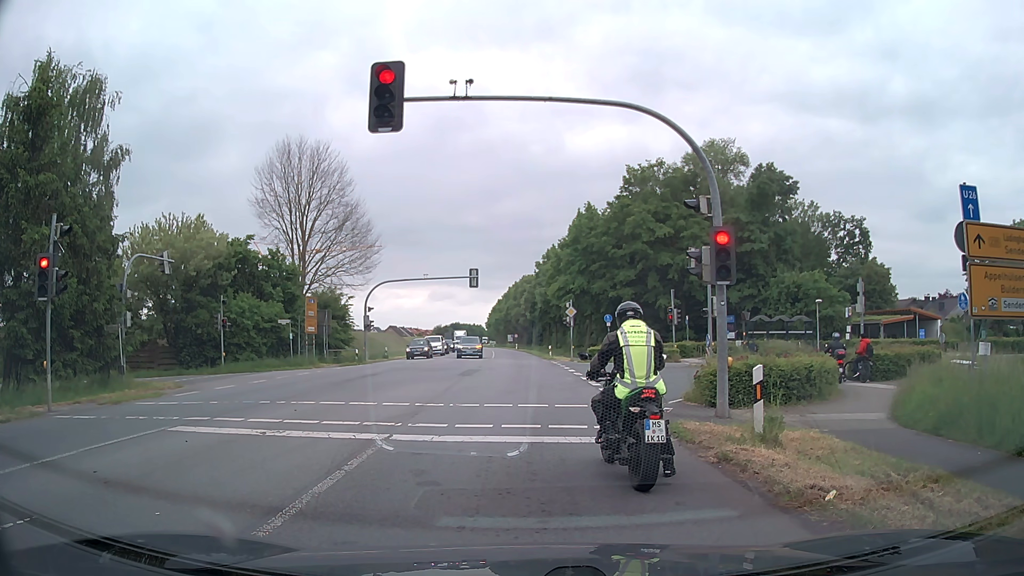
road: primary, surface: asphalt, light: Day
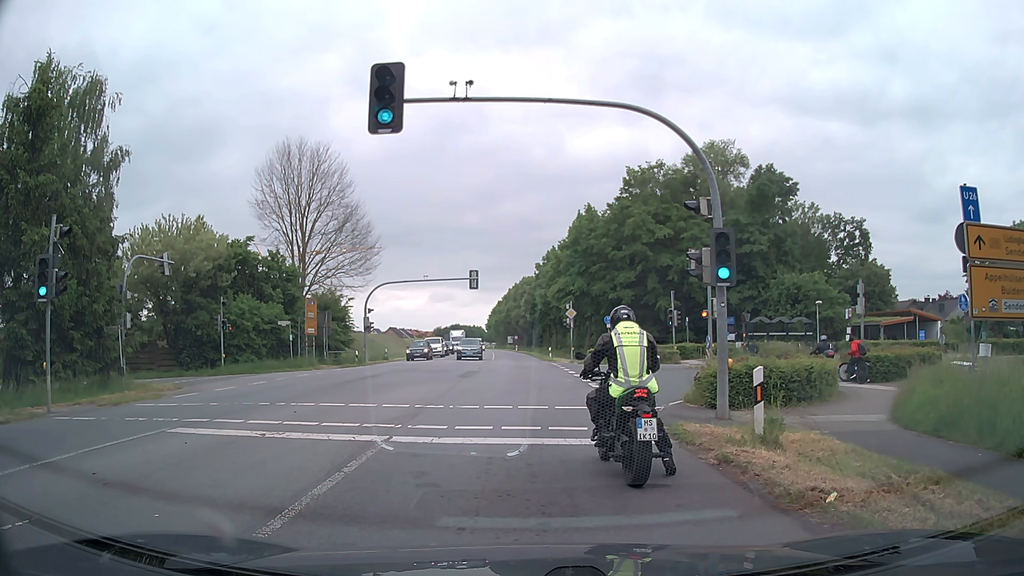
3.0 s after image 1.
(0.0, 0.0) m; 0°
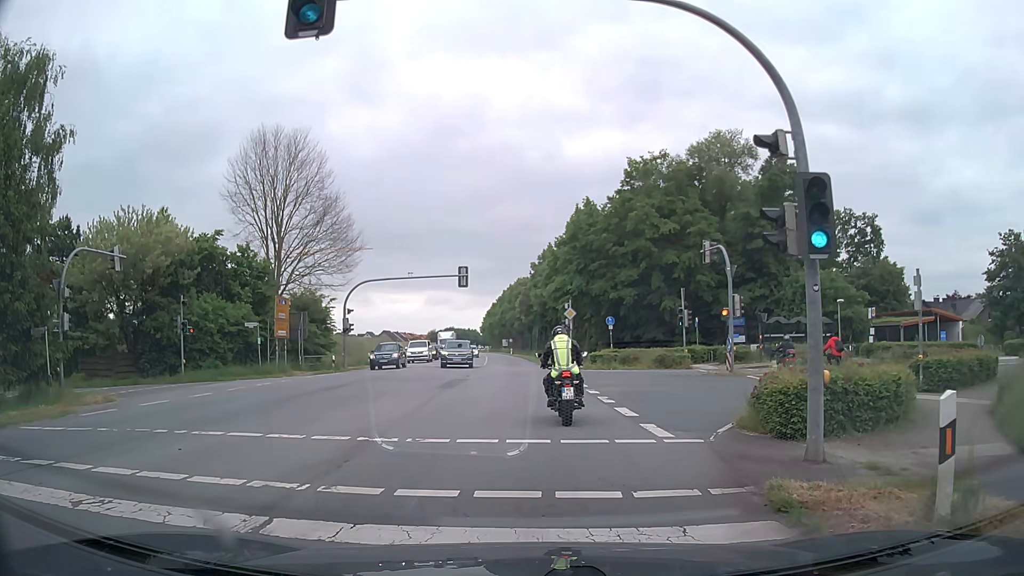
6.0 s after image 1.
(0.0, +4.7) m; 0°
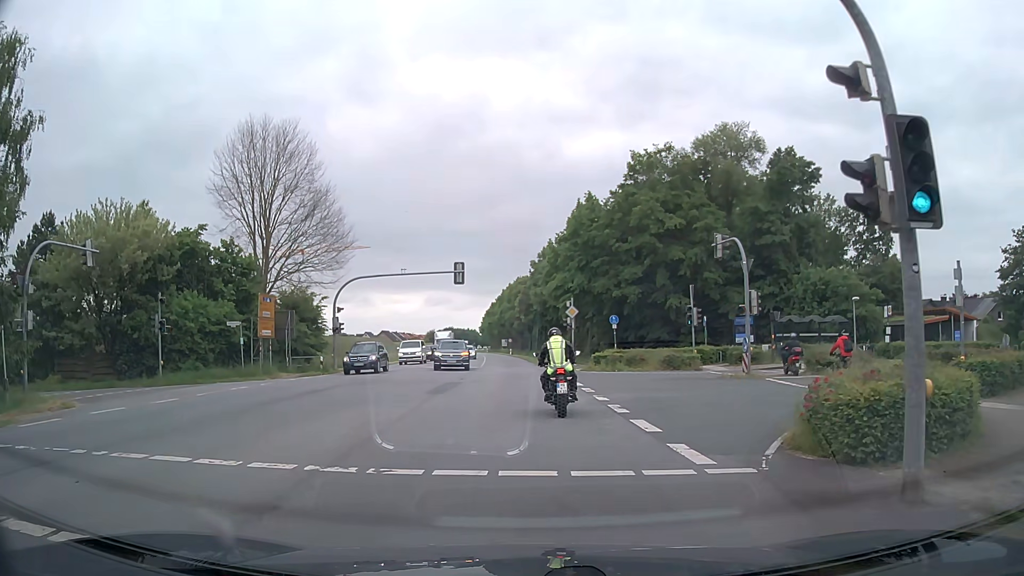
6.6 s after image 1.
(0.0, +2.5) m; 0°
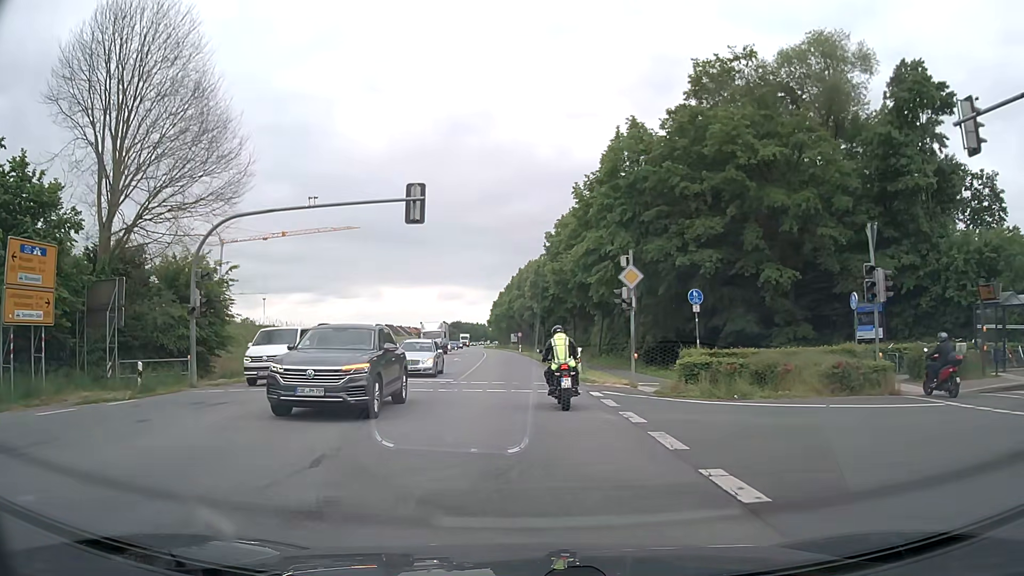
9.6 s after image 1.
(+0.1, +20.5) m; 0°
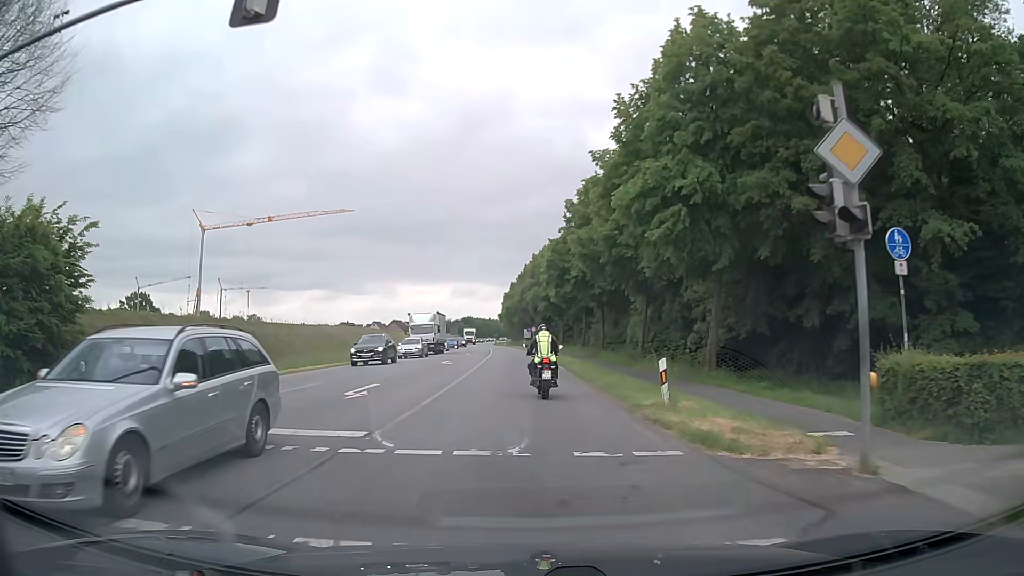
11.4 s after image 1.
(-0.1, +14.7) m; -1°
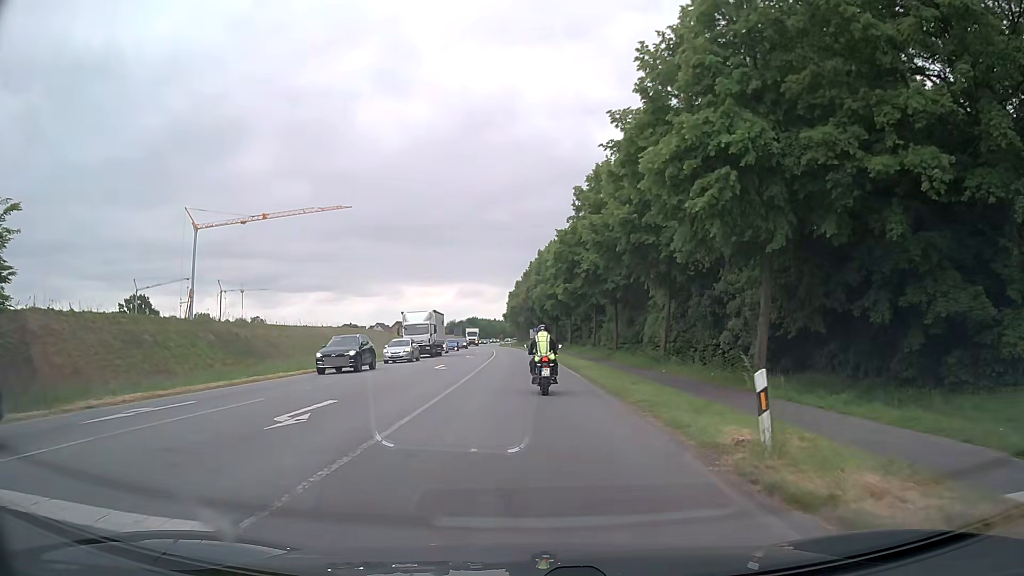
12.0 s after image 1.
(0.0, +5.0) m; -1°
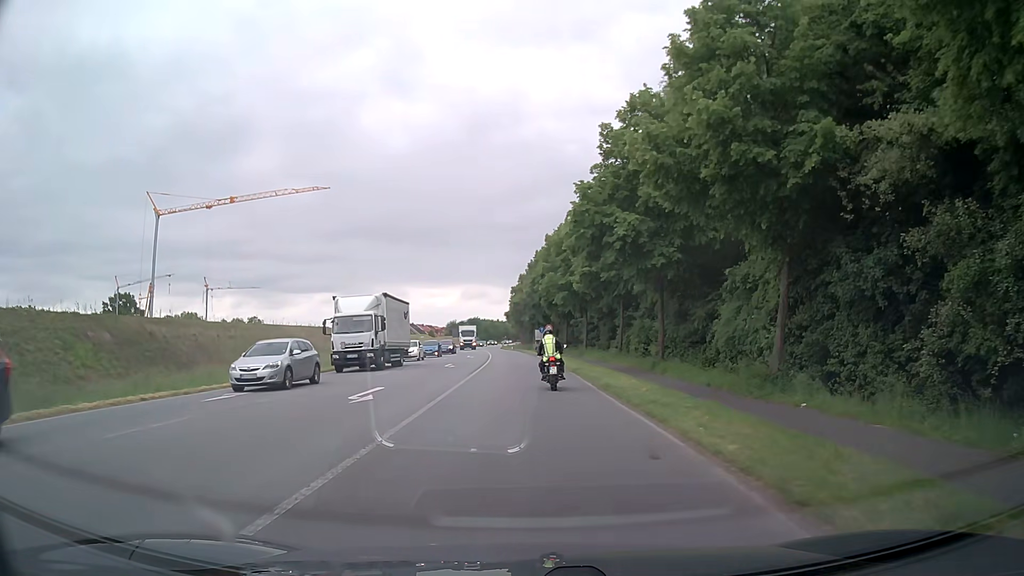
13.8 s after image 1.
(-0.1, +15.9) m; 0°
(0, +10) (0, +20) (0, +30) (-1, +40) (-1, +50) (-2, +60) (-2, +70) (-3, +80) (-4, +90) (-5, +100) m
